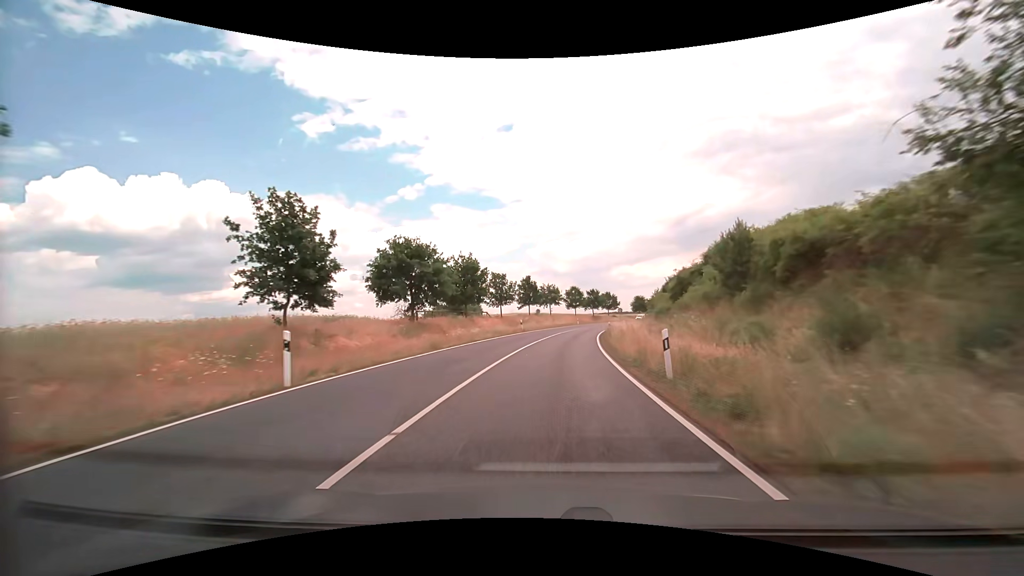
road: secondary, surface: asphalt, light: Day
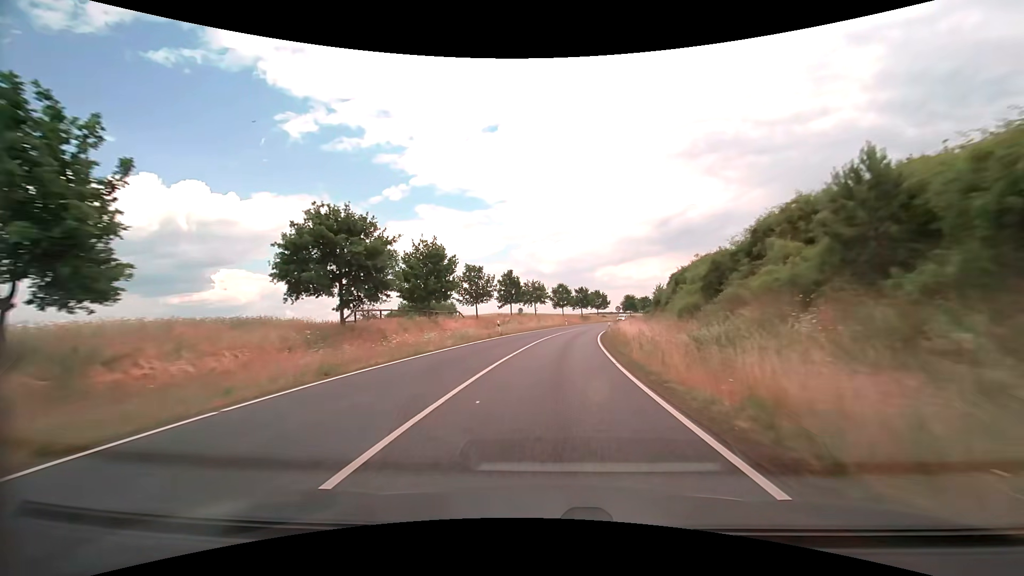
(+0.1, +10.8) m; +1°
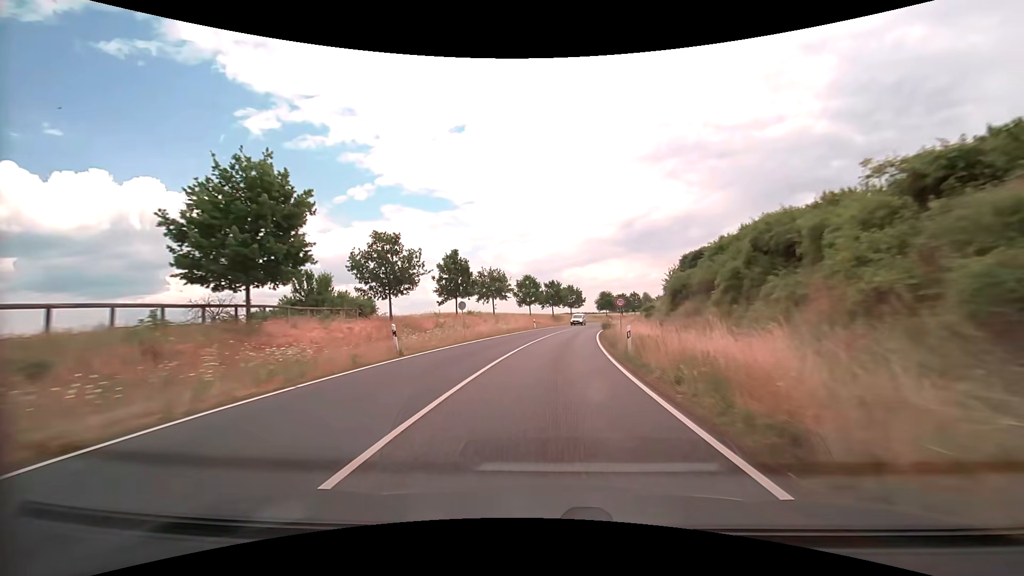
(+0.7, +21.5) m; +4°
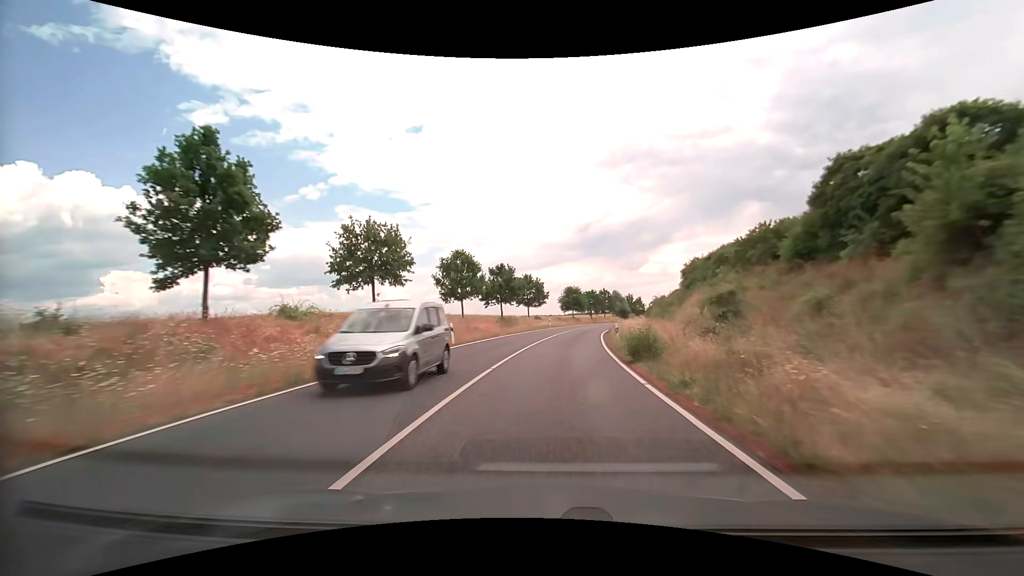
(+1.4, +32.3) m; +5°
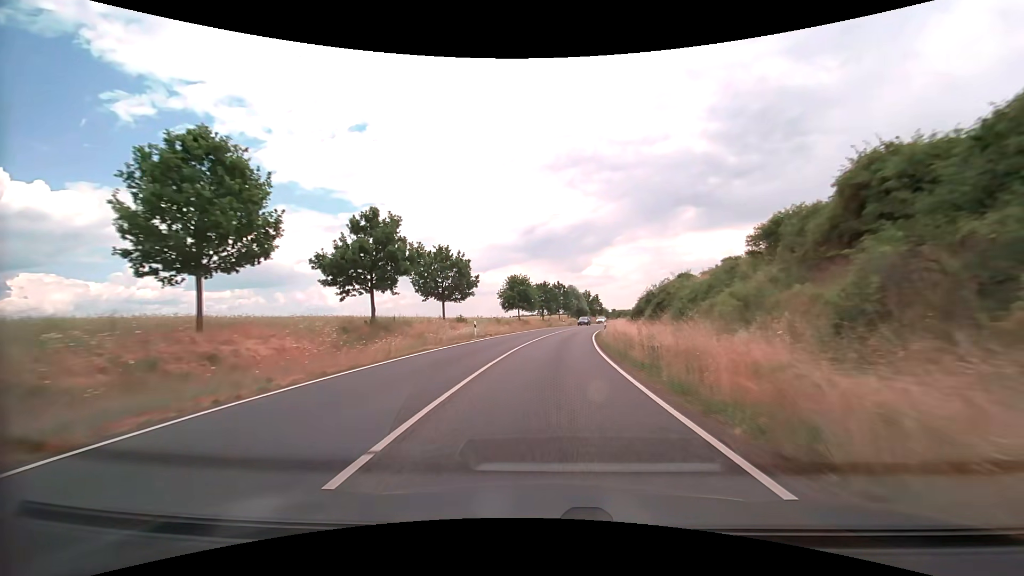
(+1.7, +32.3) m; +6°
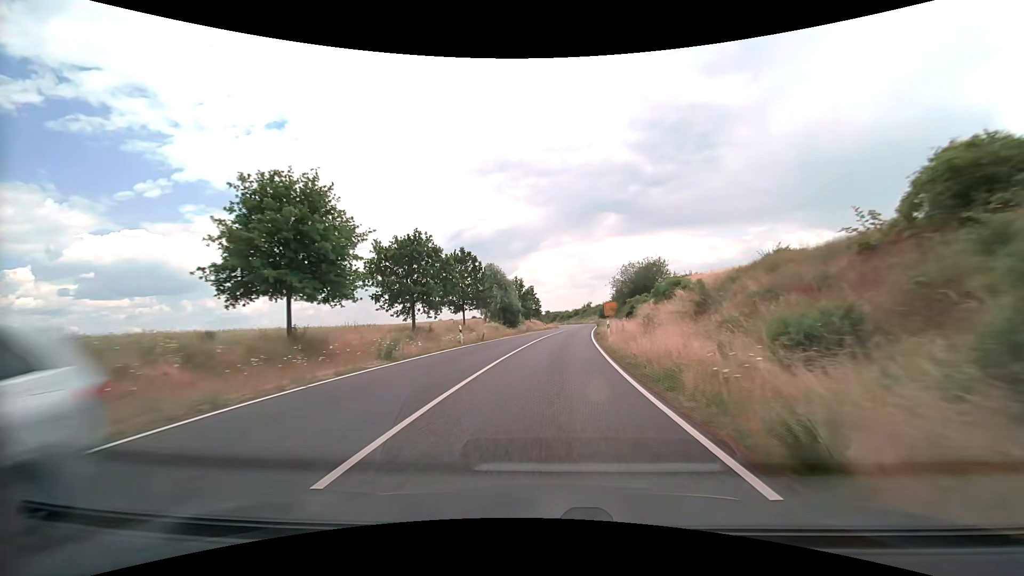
(+3.8, +53.9) m; +8°
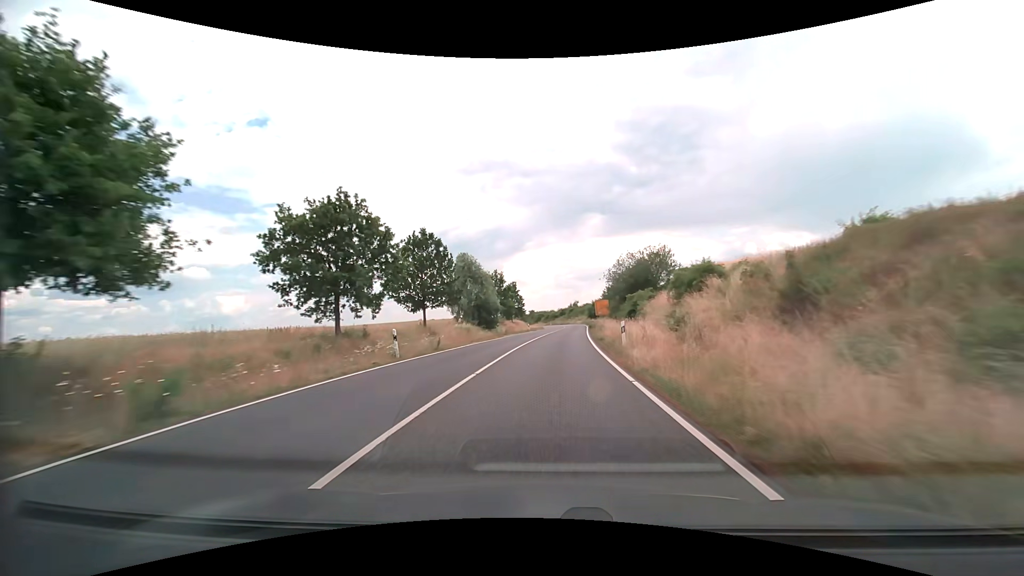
(+0.2, +10.8) m; +2°
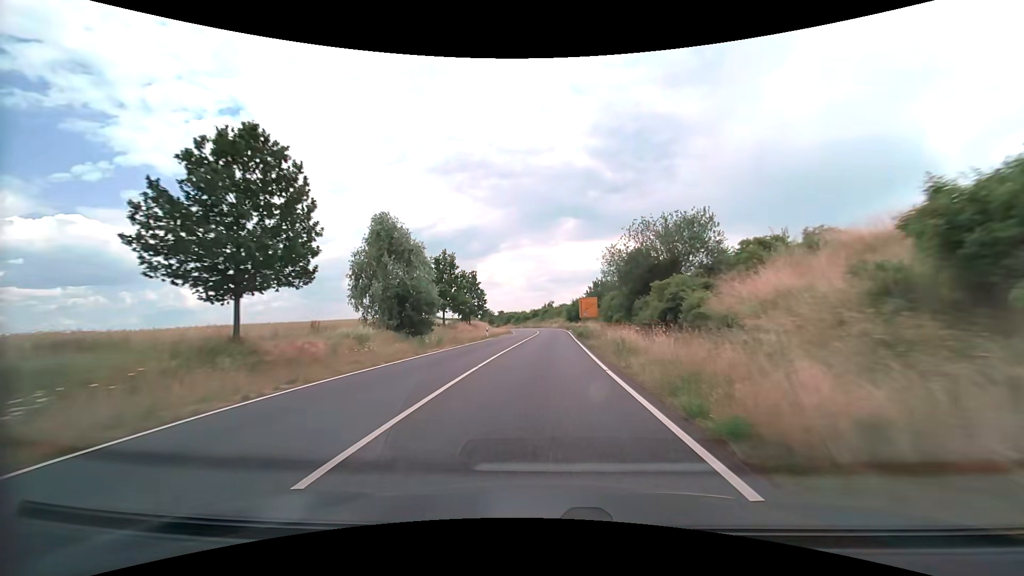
(+0.6, +21.7) m; +3°
(0, +10) (0, +20) (0, +30) (+1, +40) (+1, +50) (+1, +60) (+1, +70) (+1, +80) (0, +90) (-1, +100) m
